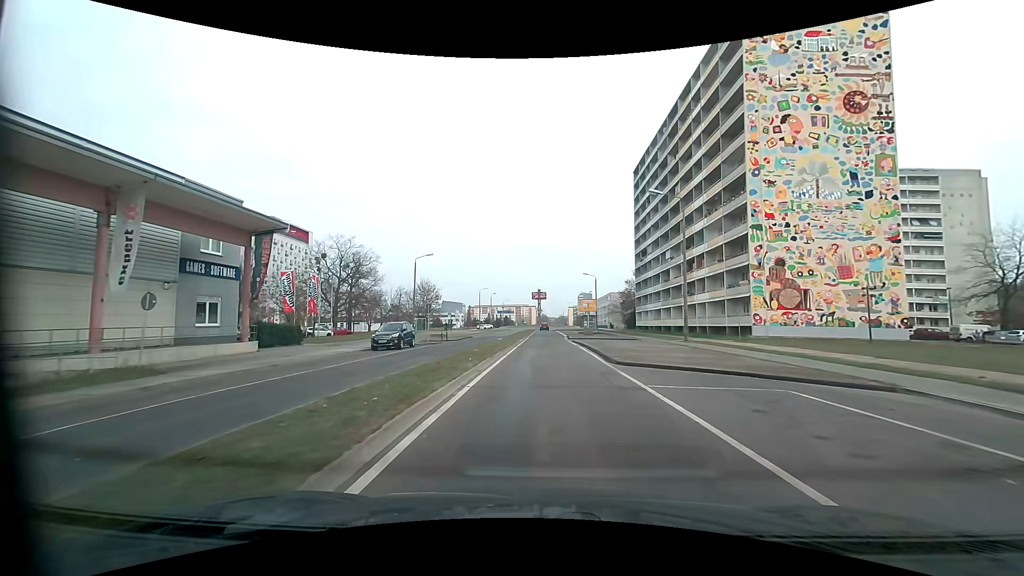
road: tertiary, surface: asphalt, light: Day
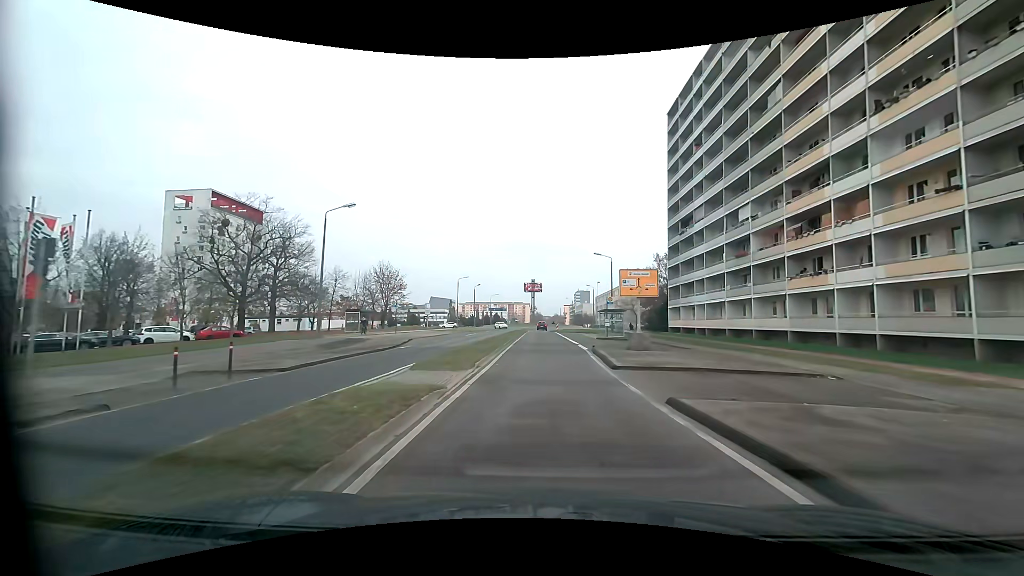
(+0.1, +29.3) m; 0°
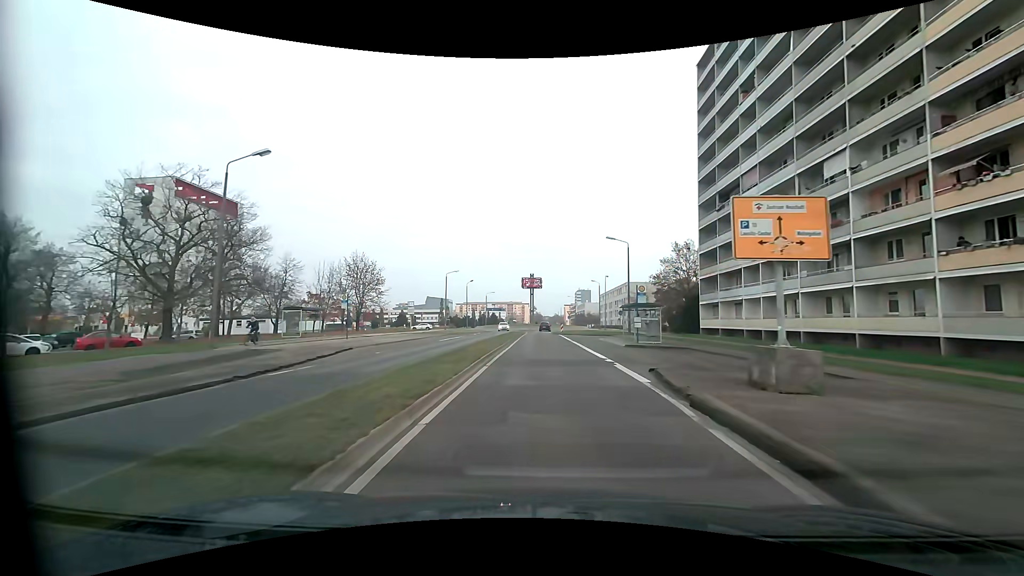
(0.0, +13.9) m; +1°
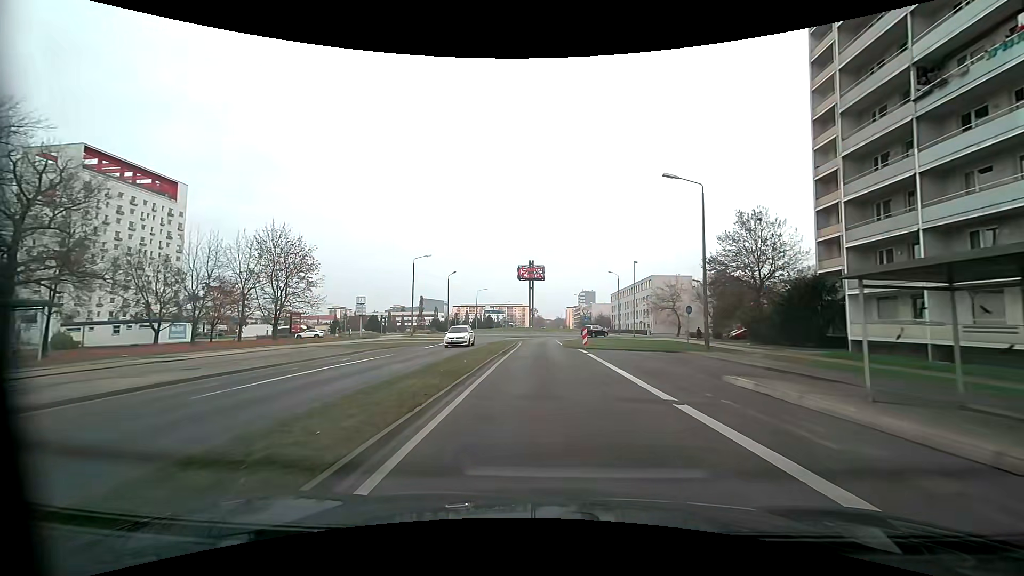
(-0.5, +26.8) m; -1°
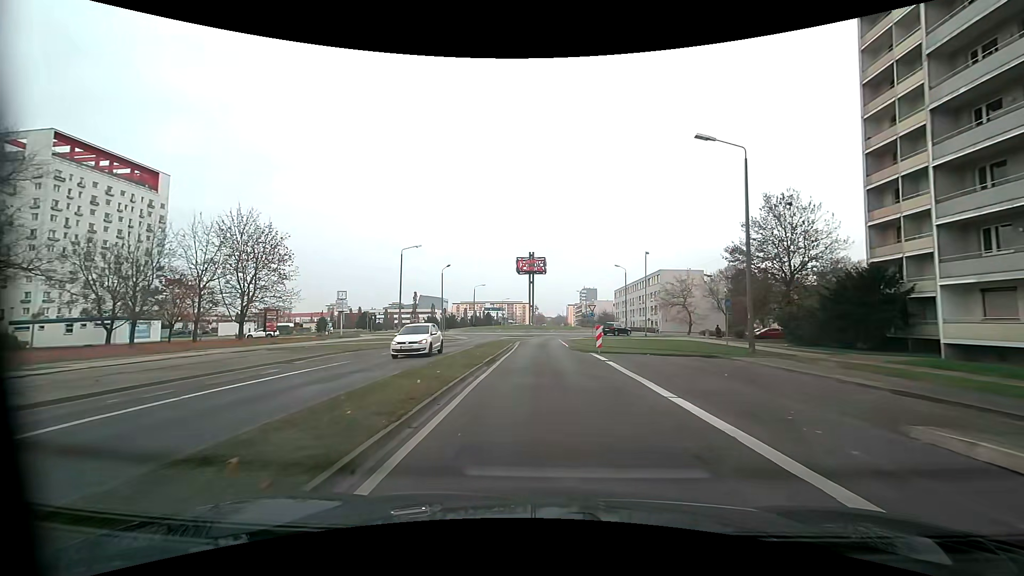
(0.0, +6.7) m; 0°
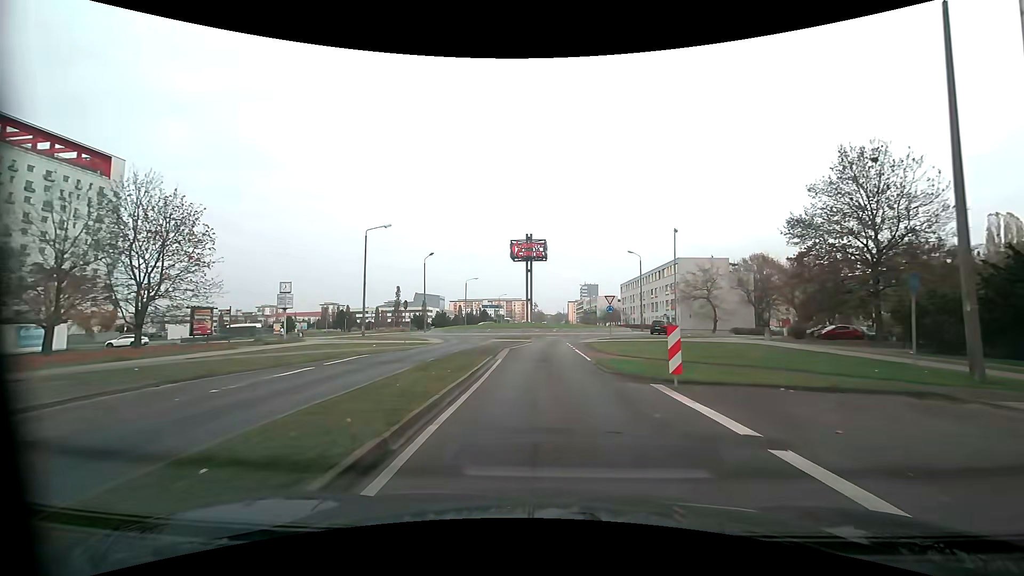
(0.0, +13.1) m; 0°
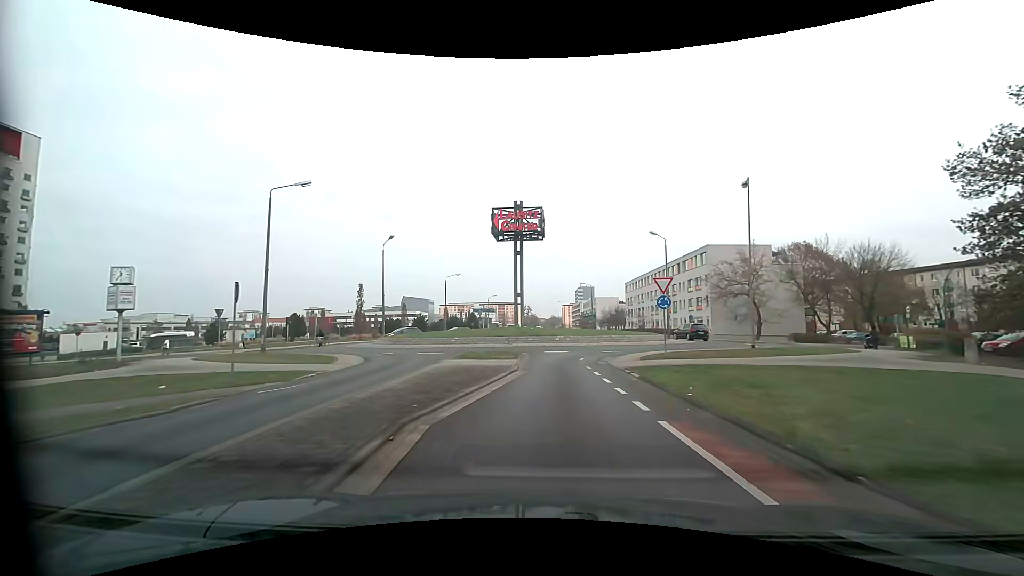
(-0.1, +17.3) m; +1°
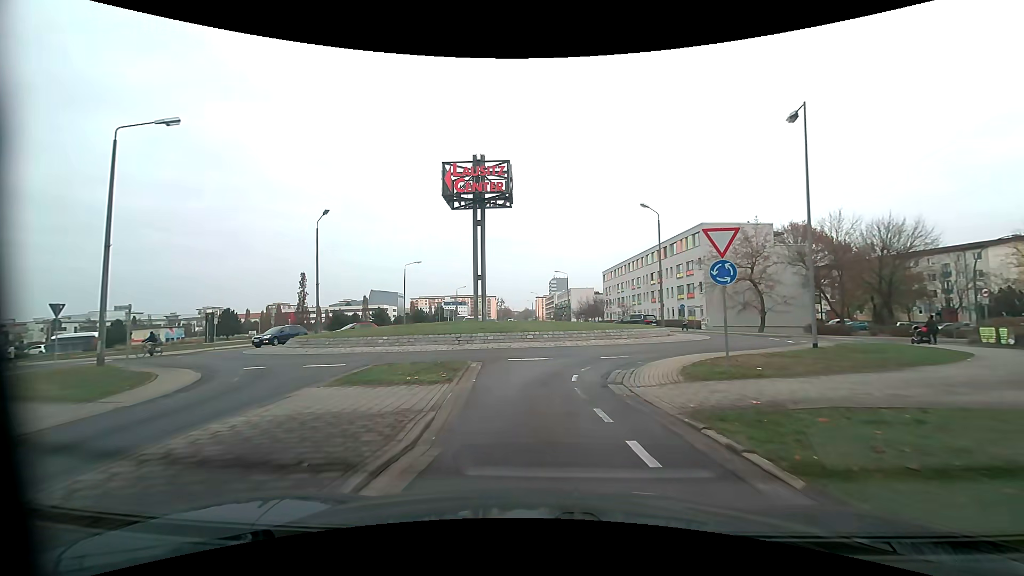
(+0.2, +9.6) m; +3°
(0, +10) (+3, +19) (+9, +27) (+12, +36) (+8, +45) (+1, +53) (-2, +62) (-2, +72) (-3, +82) (-3, +92) m
